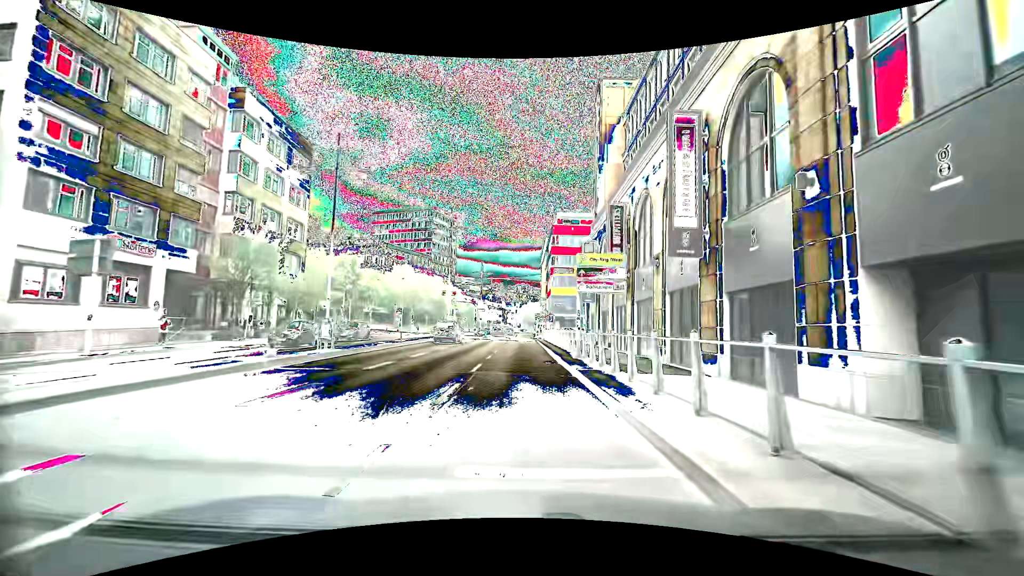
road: primary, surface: asphalt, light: Day
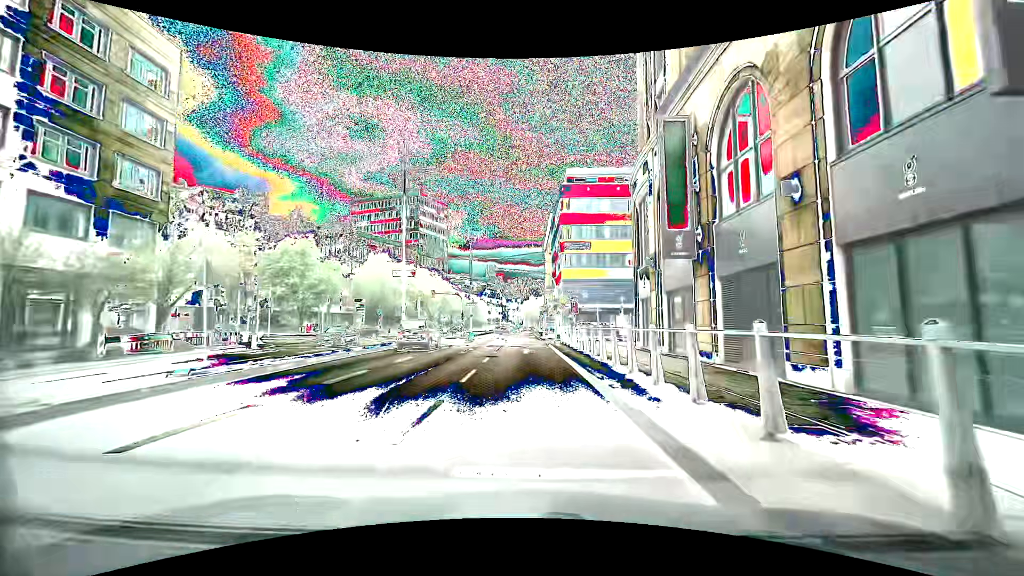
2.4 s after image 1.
(-0.1, +21.2) m; -1°
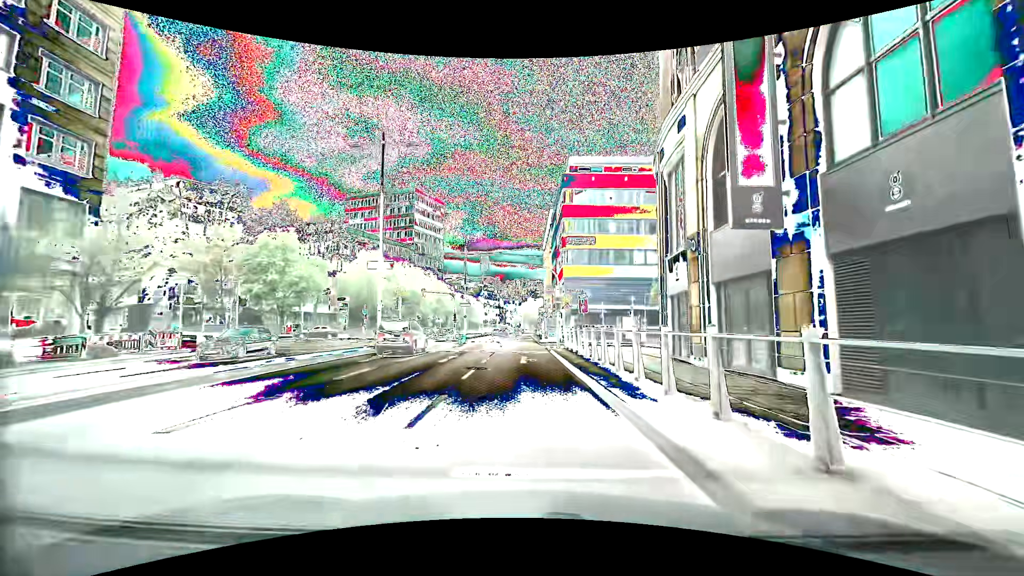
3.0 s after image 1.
(0.0, +5.2) m; 0°
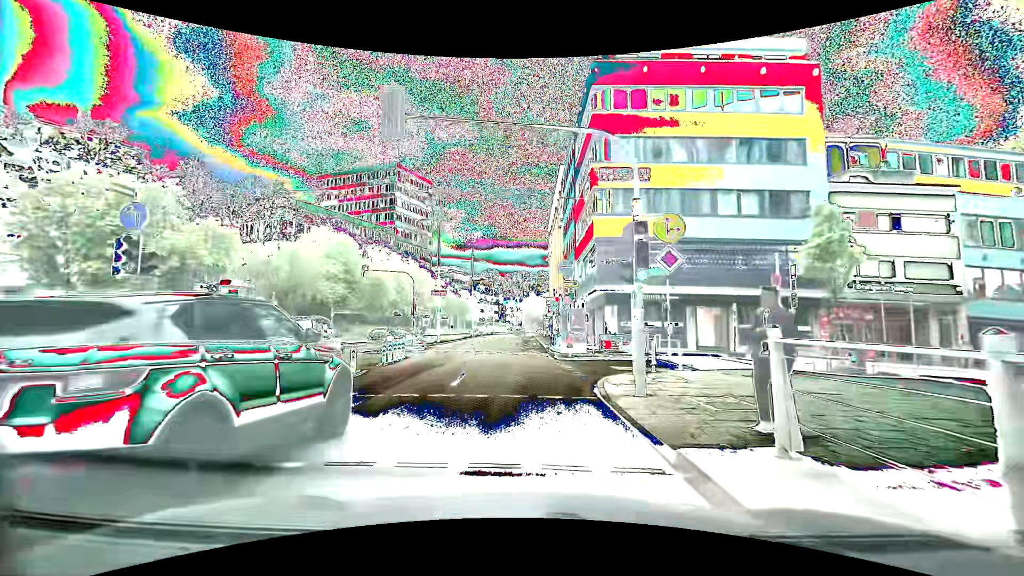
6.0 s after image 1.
(+0.1, +23.0) m; 0°
